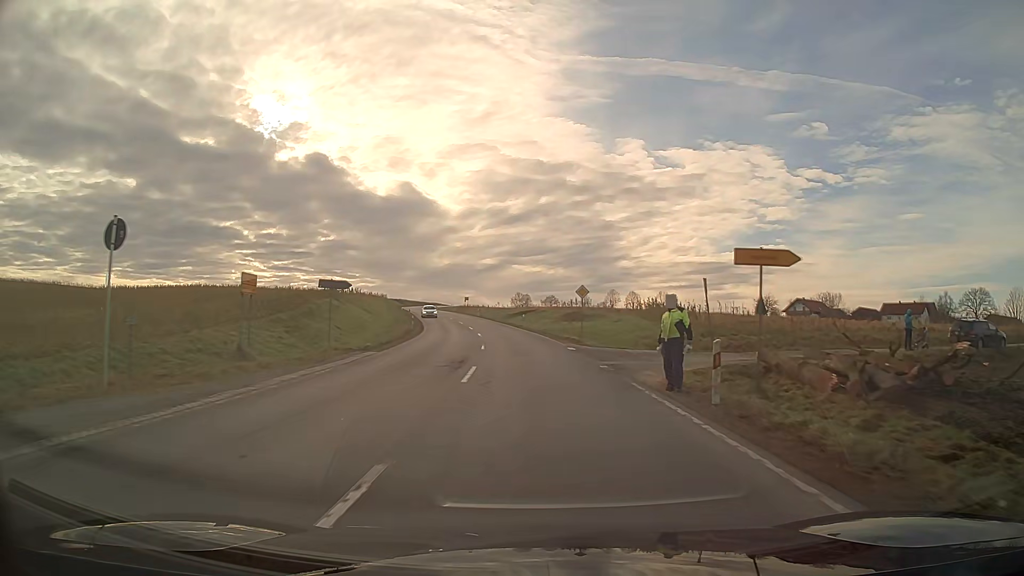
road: secondary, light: Day
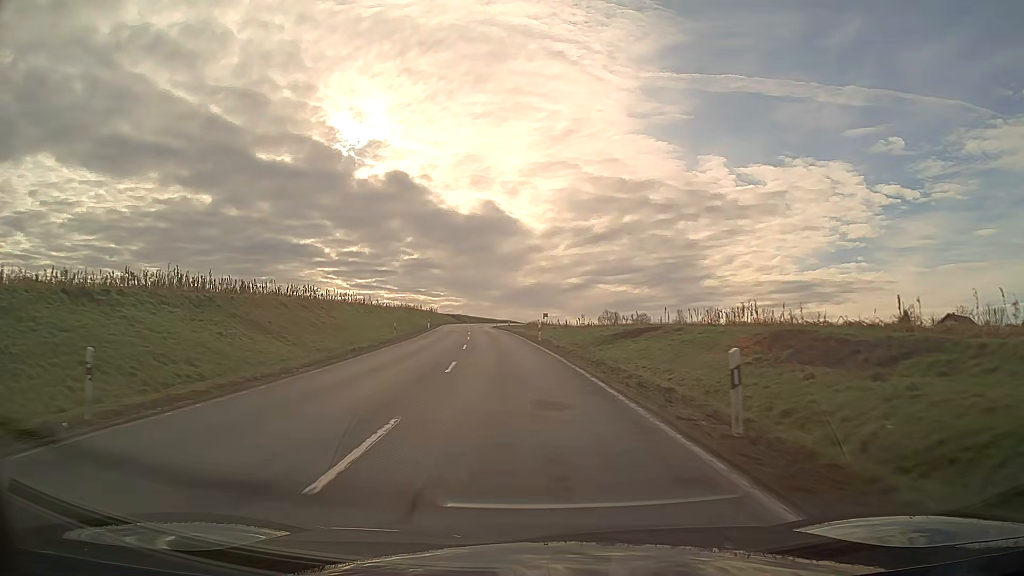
(-2.6, +46.6) m; -8°
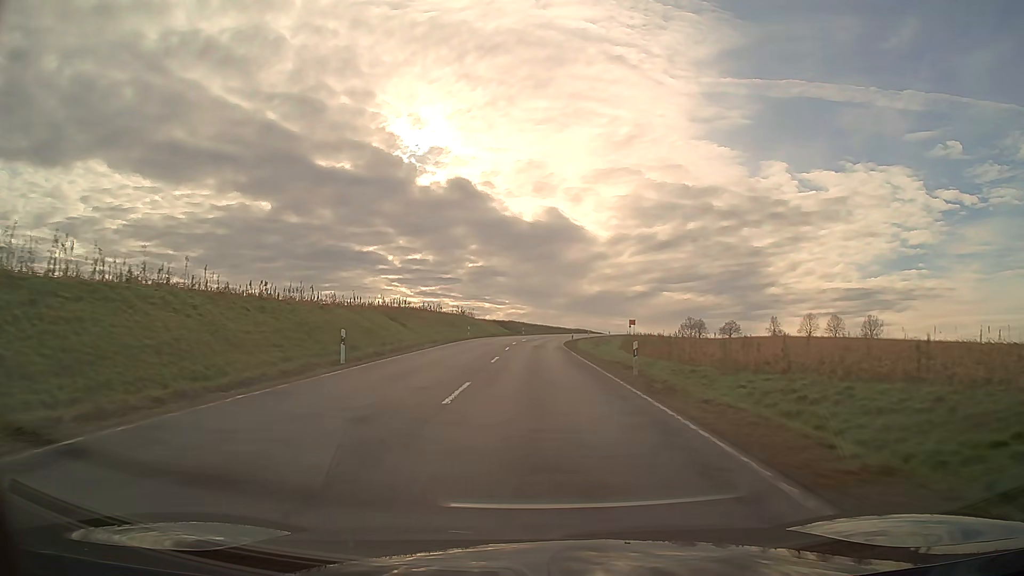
(-3.4, +56.7) m; -5°
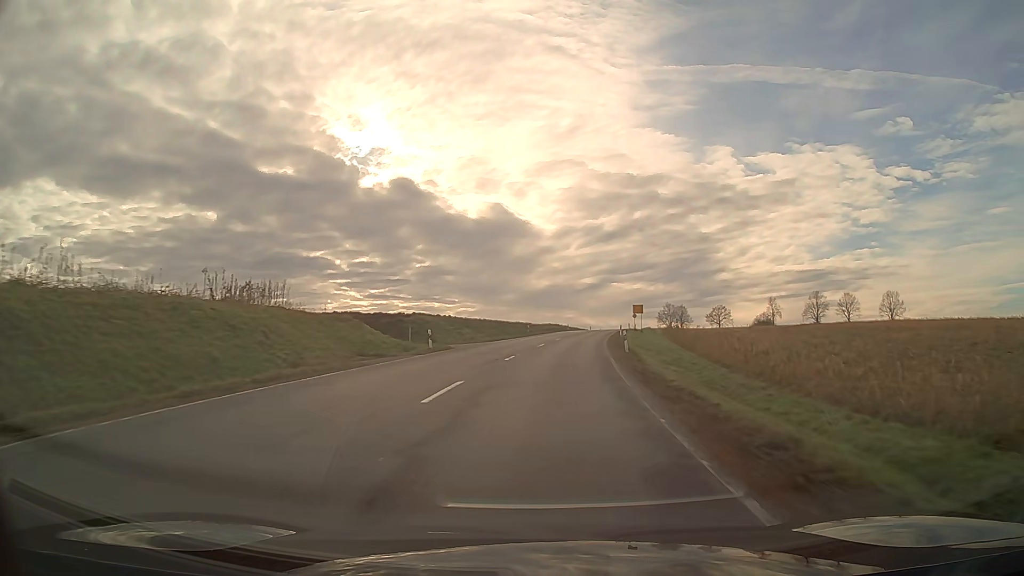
(+1.5, +62.5) m; +5°
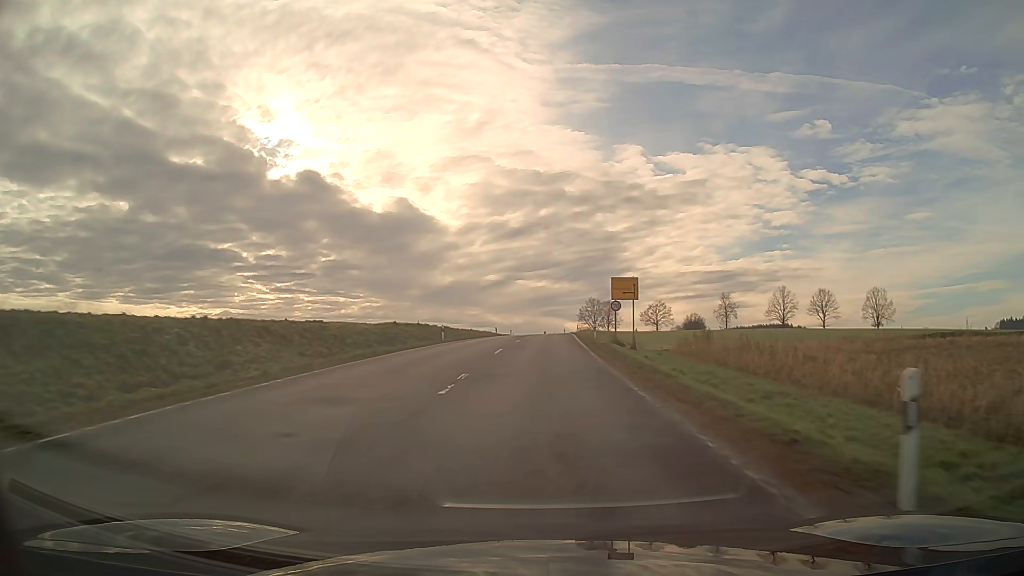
(+4.5, +60.6) m; +8°
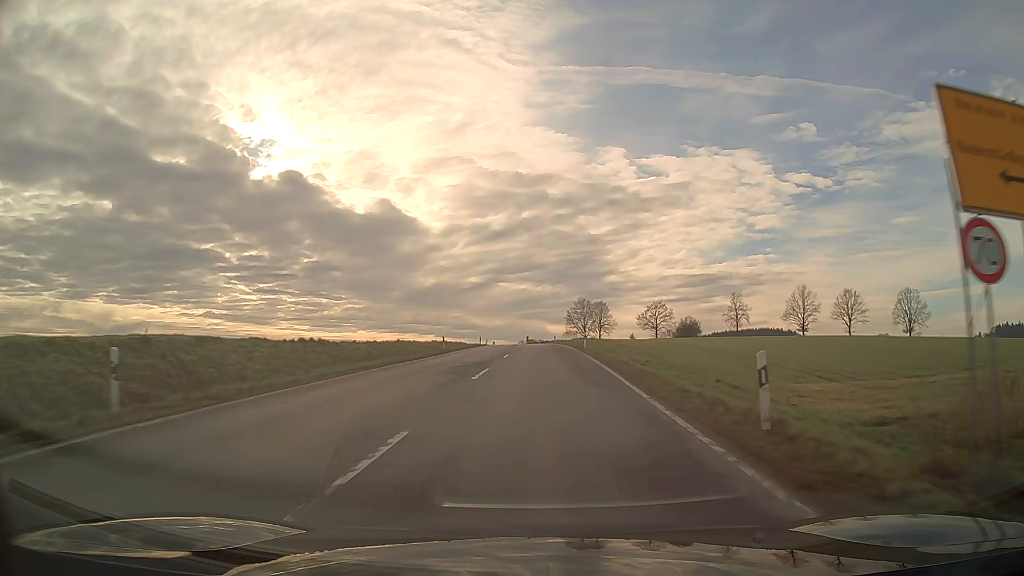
(+0.4, +32.2) m; +1°
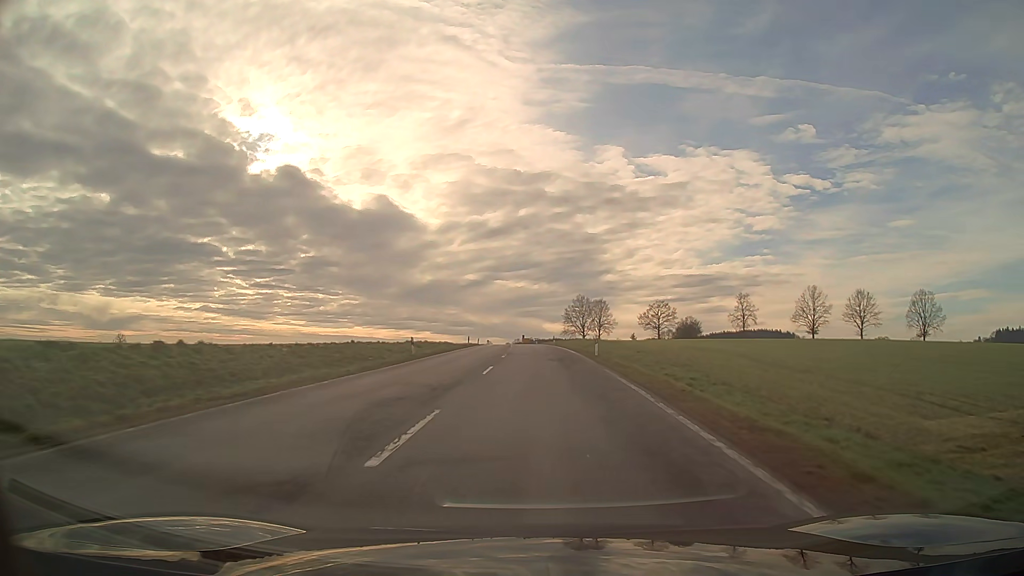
(0.0, +10.2) m; 0°
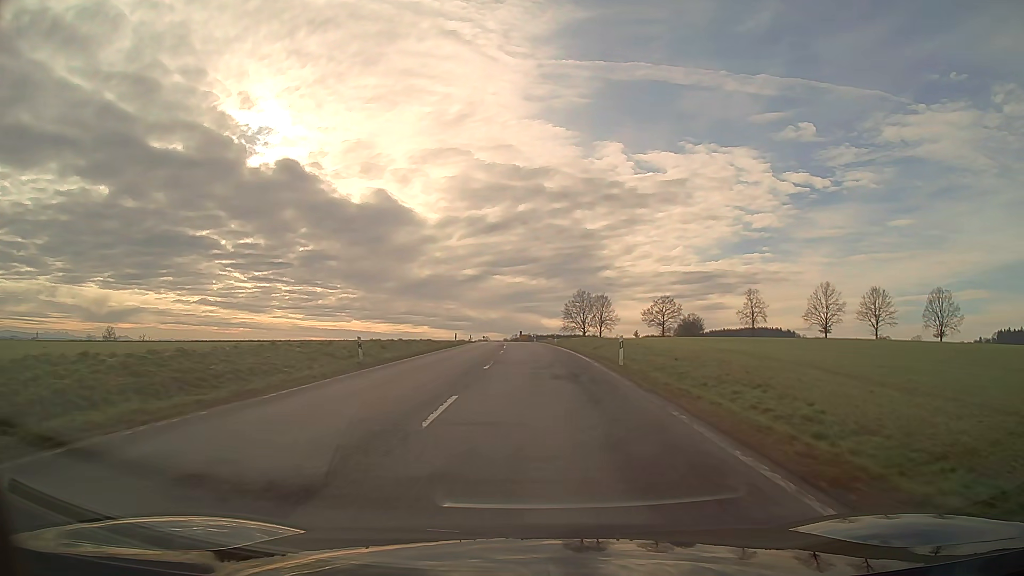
(0.0, +10.2) m; 0°
(0, +10) (0, +20) (0, +30) (0, +40) (-1, +50) (-1, +60) (-1, +70) (-2, +80) (-3, +90) (-3, +100) m
